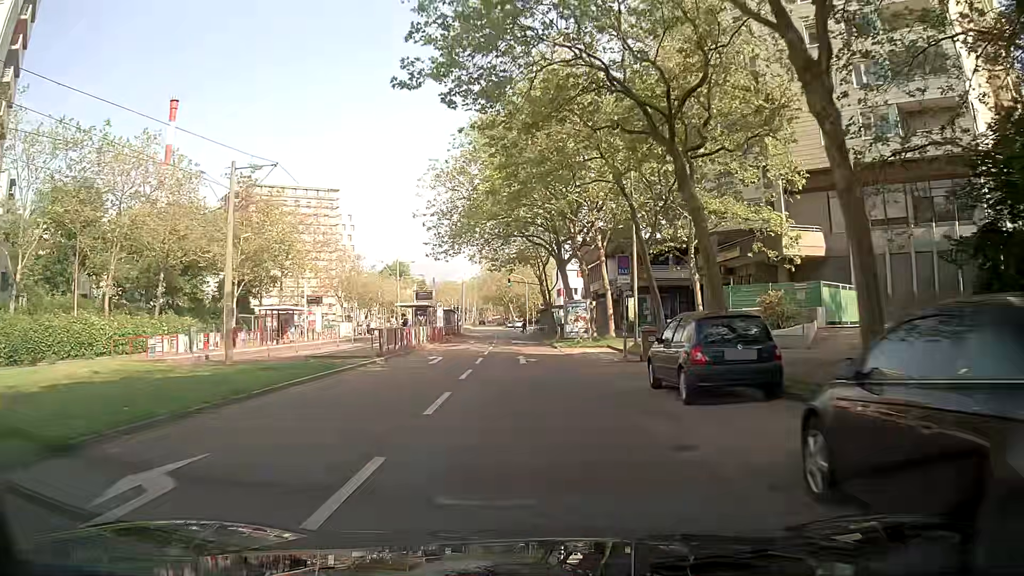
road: tertiary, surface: asphalt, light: Day
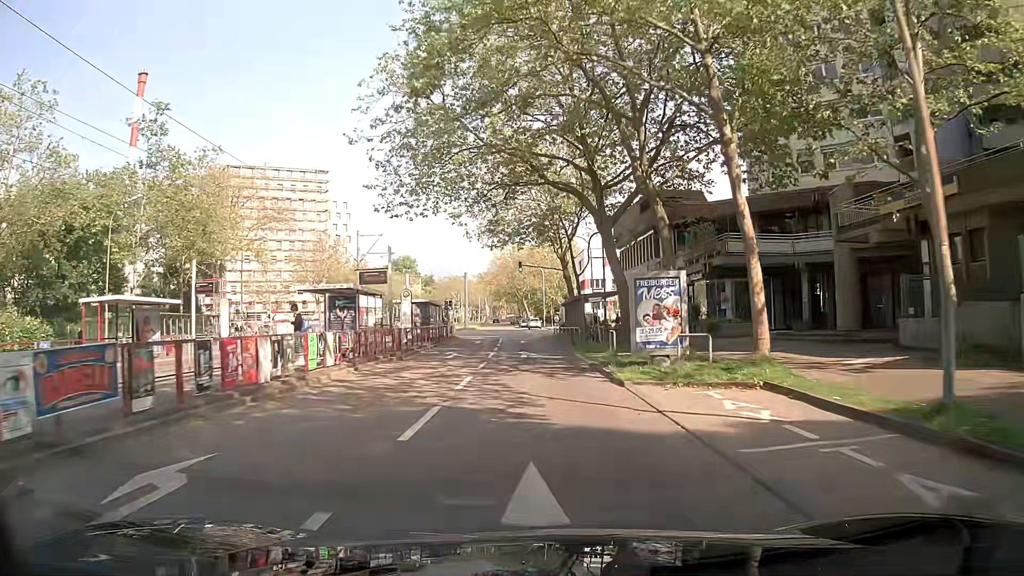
(-0.2, +20.2) m; -2°
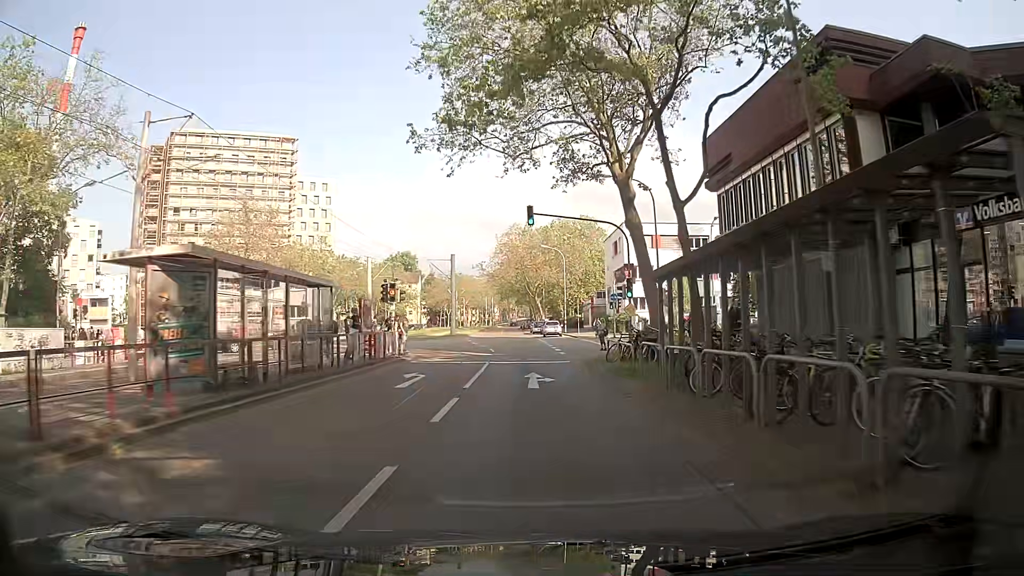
(0.0, +28.2) m; 0°
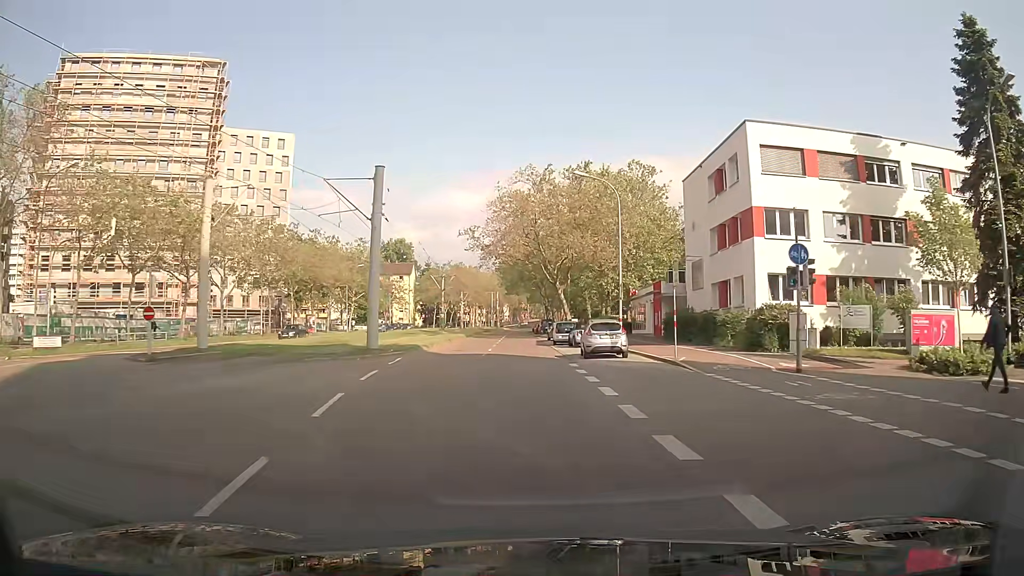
(-0.9, +35.5) m; -2°
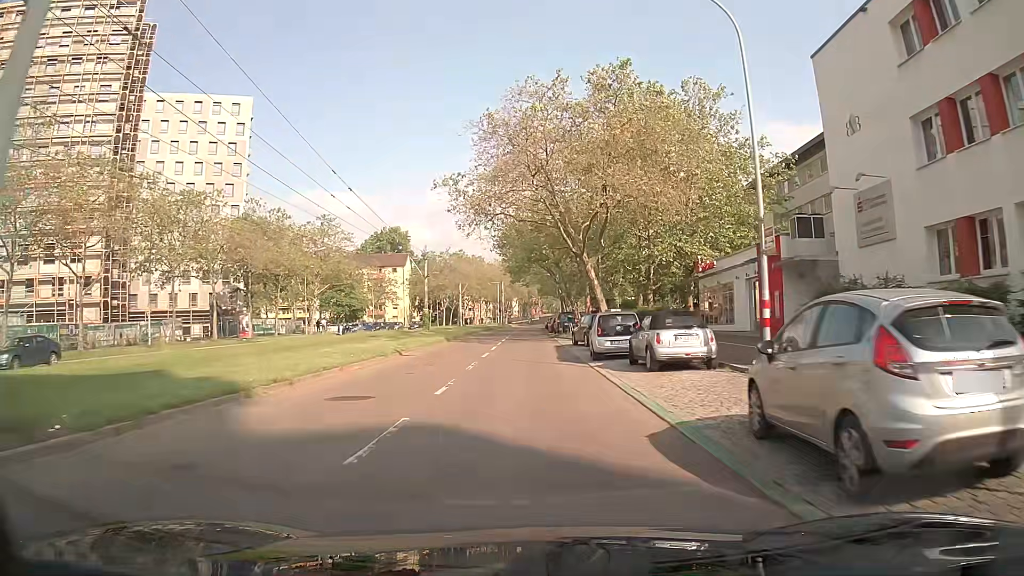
(-0.2, +21.3) m; -1°
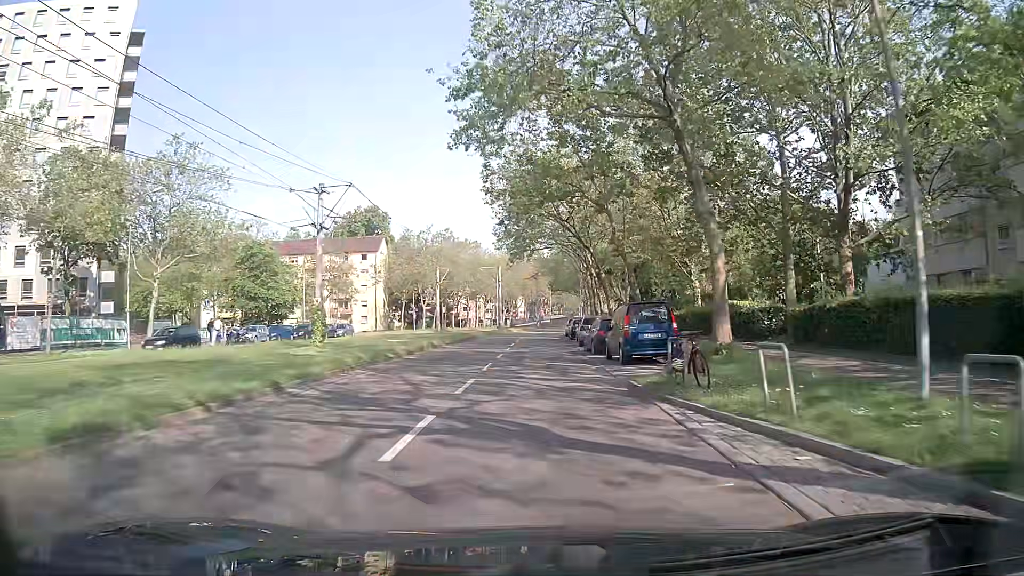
(-0.3, +35.4) m; -1°
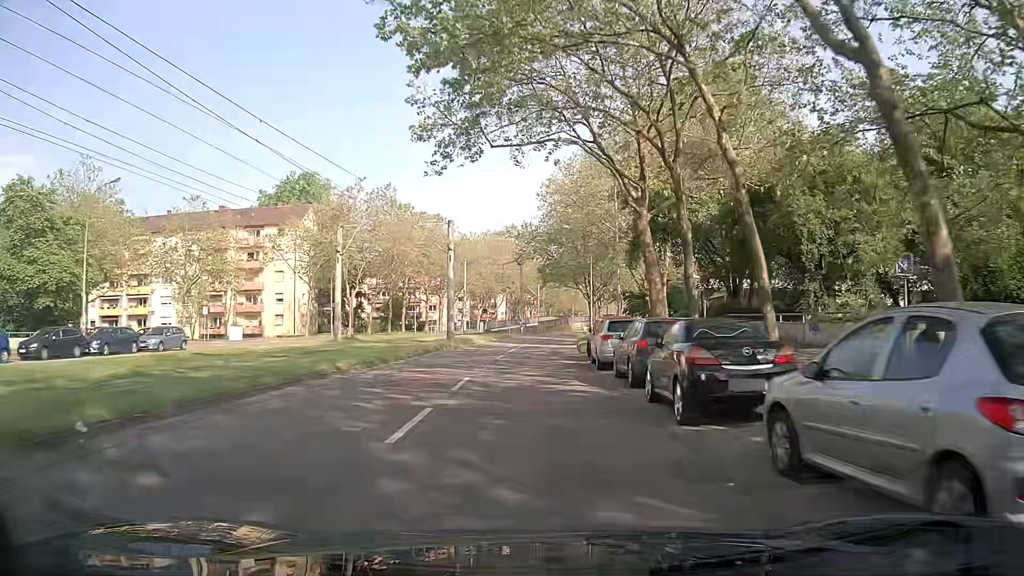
(+0.7, +35.5) m; +1°
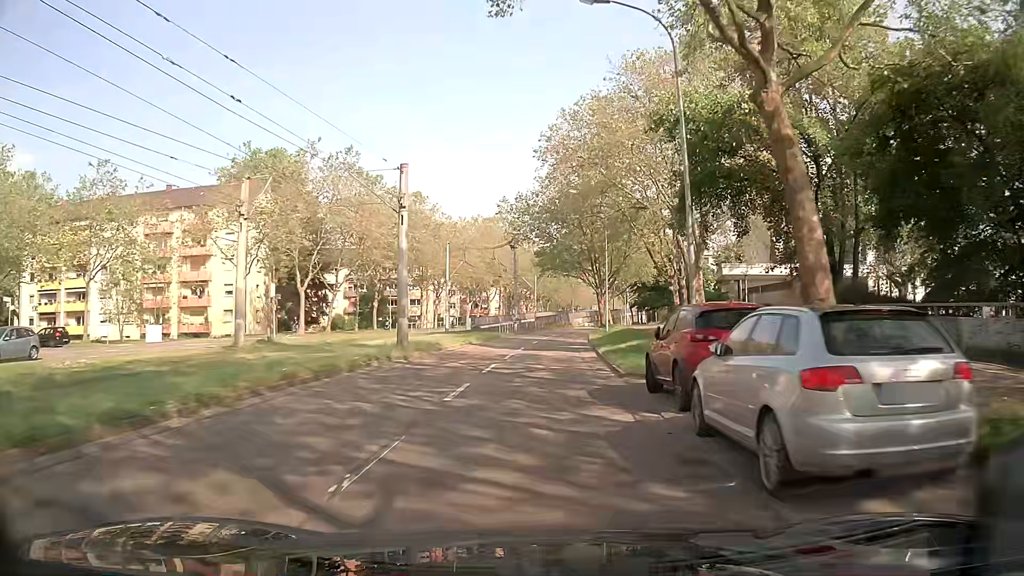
(+0.1, +14.3) m; +1°
(0, +10) (0, +20) (+1, +30) (+1, +40) (+2, +50) (+3, +60) (+4, +70) (+5, +80) (+7, +90) (+8, +100) m
